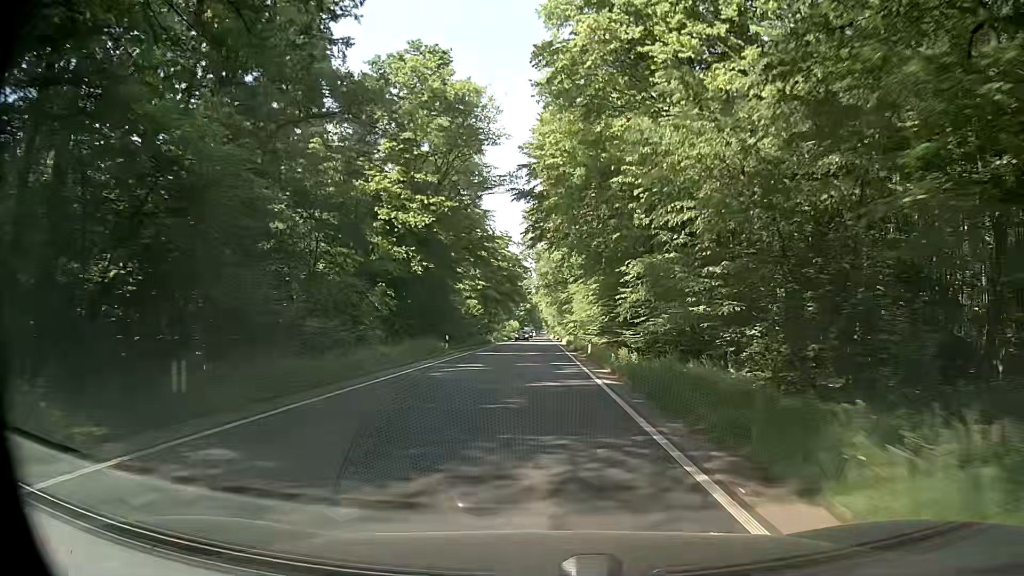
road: secondary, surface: asphalt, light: Day
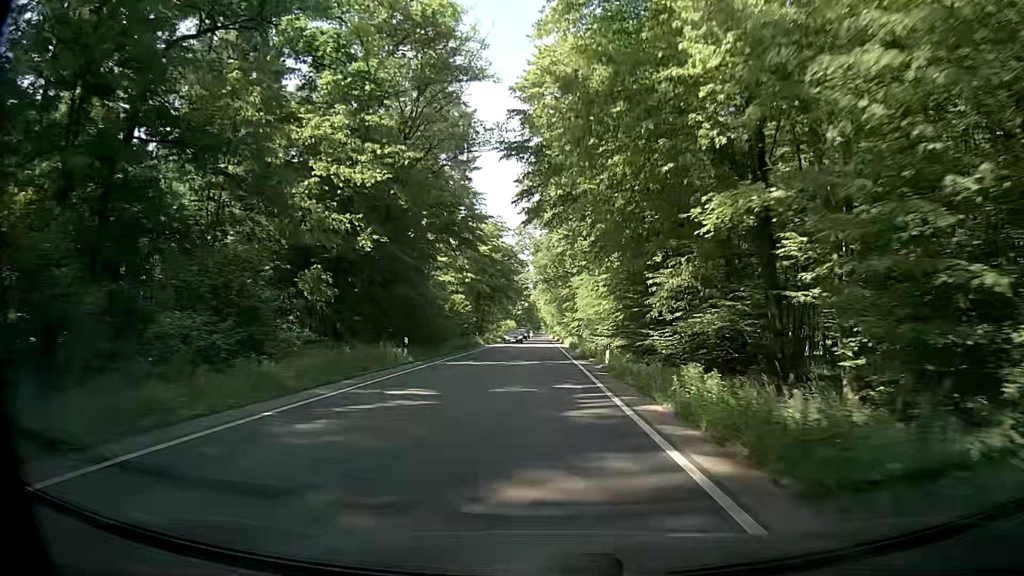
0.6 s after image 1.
(0.0, +11.0) m; 0°
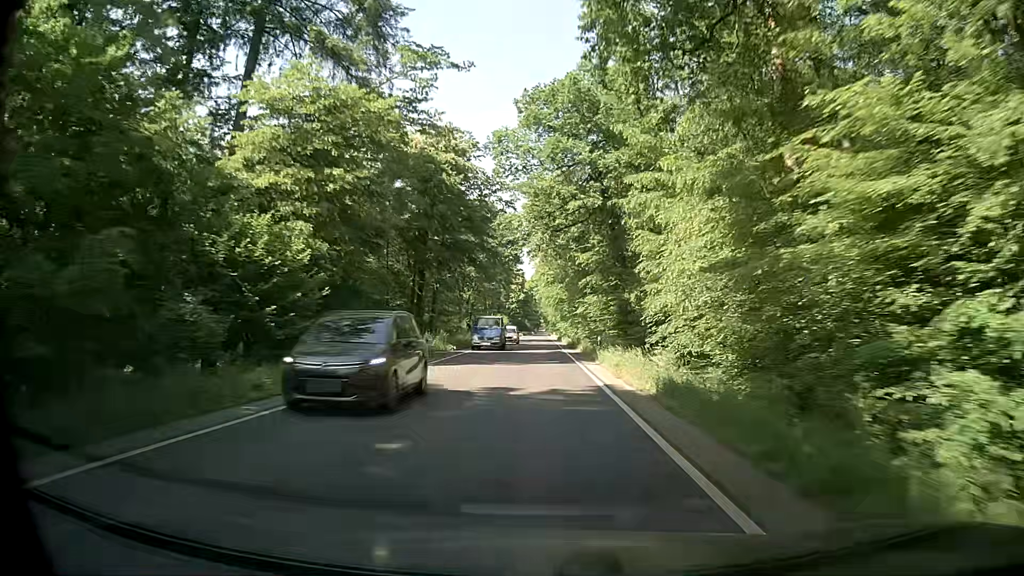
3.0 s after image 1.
(-0.4, +43.9) m; -1°
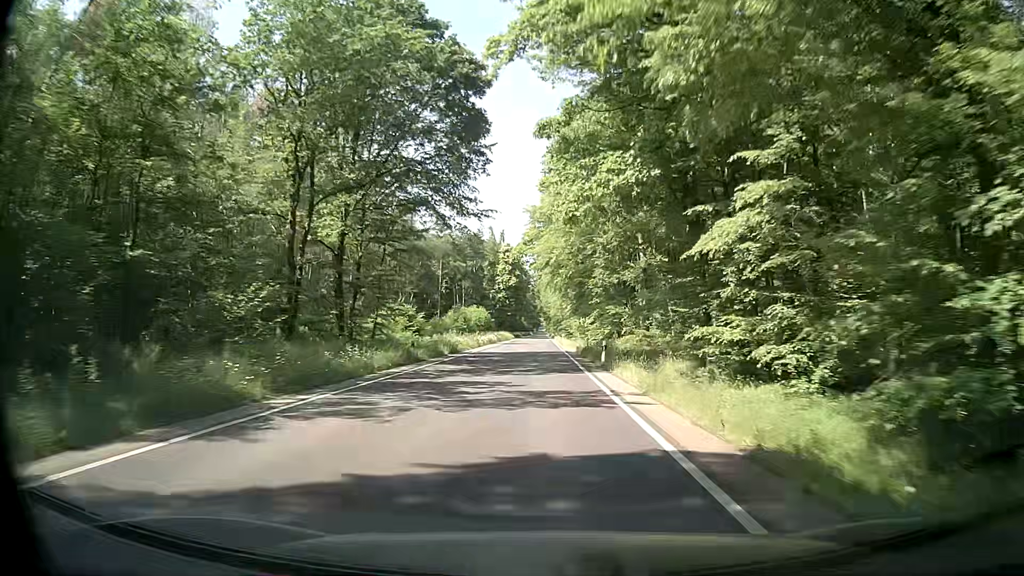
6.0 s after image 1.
(+0.3, +54.9) m; 0°
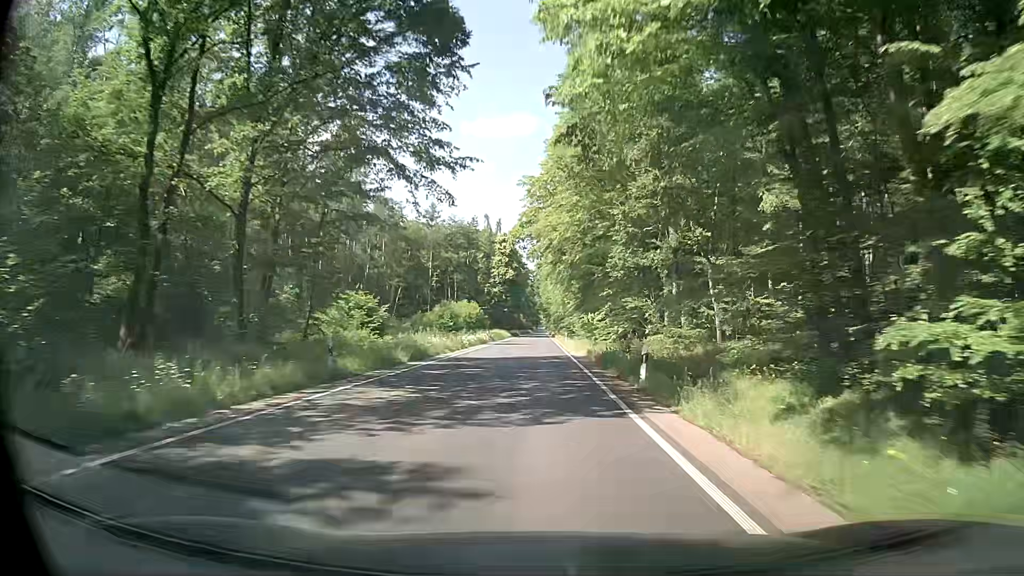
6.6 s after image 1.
(-0.1, +10.9) m; 0°
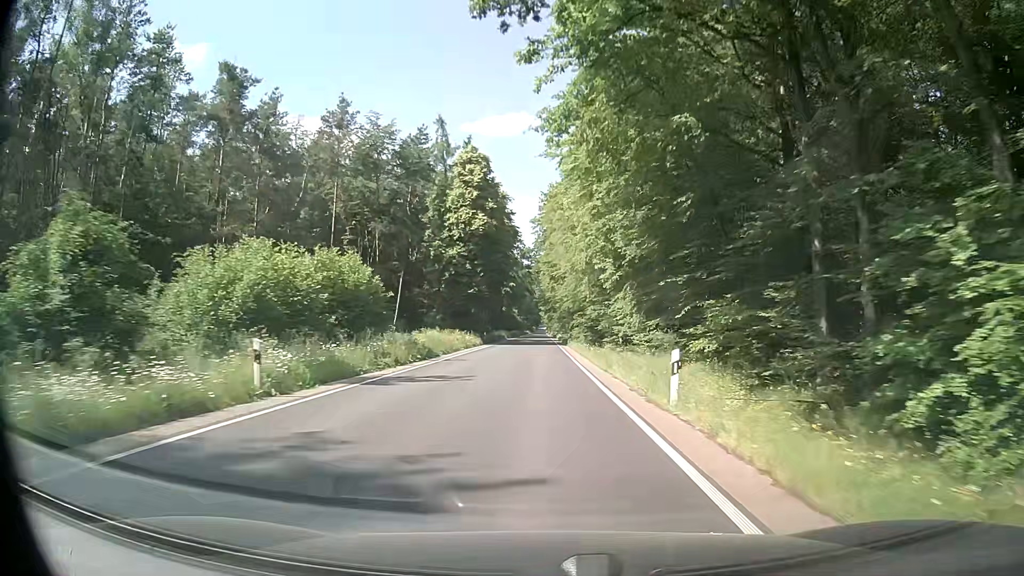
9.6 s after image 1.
(+0.3, +54.6) m; 0°
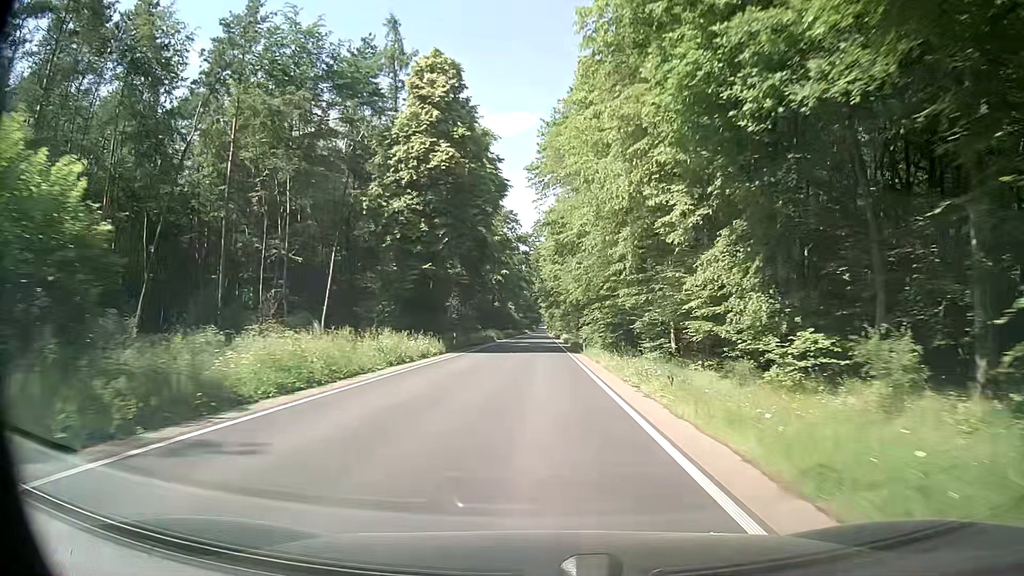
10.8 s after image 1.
(0.0, +21.9) m; 0°
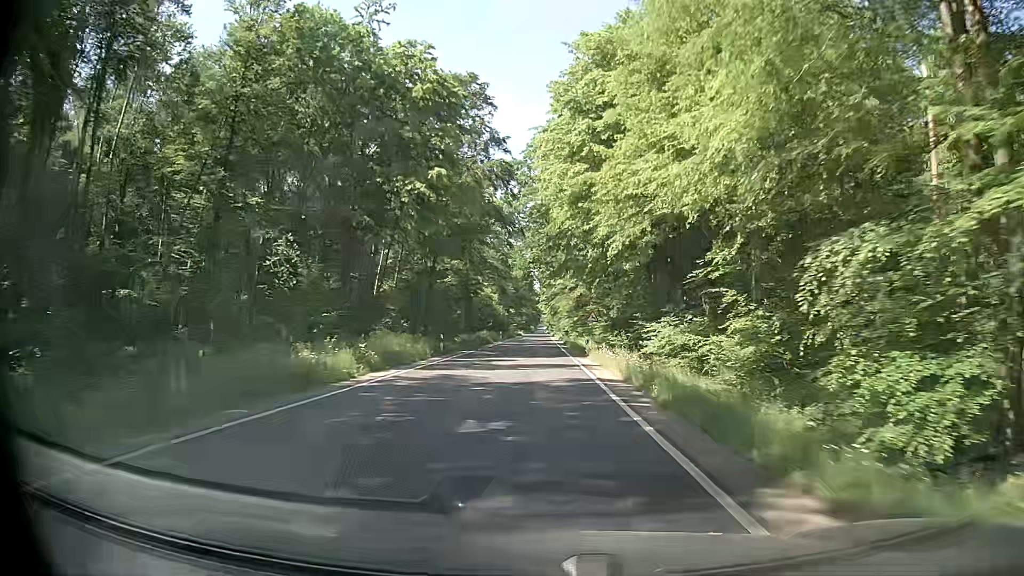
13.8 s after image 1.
(+0.7, +54.7) m; +1°
(0, +10) (0, +20) (0, +30) (-1, +40) (-1, +50) (-1, +60) (-1, +70) (-1, +80) (-1, +90) (-2, +100) m
